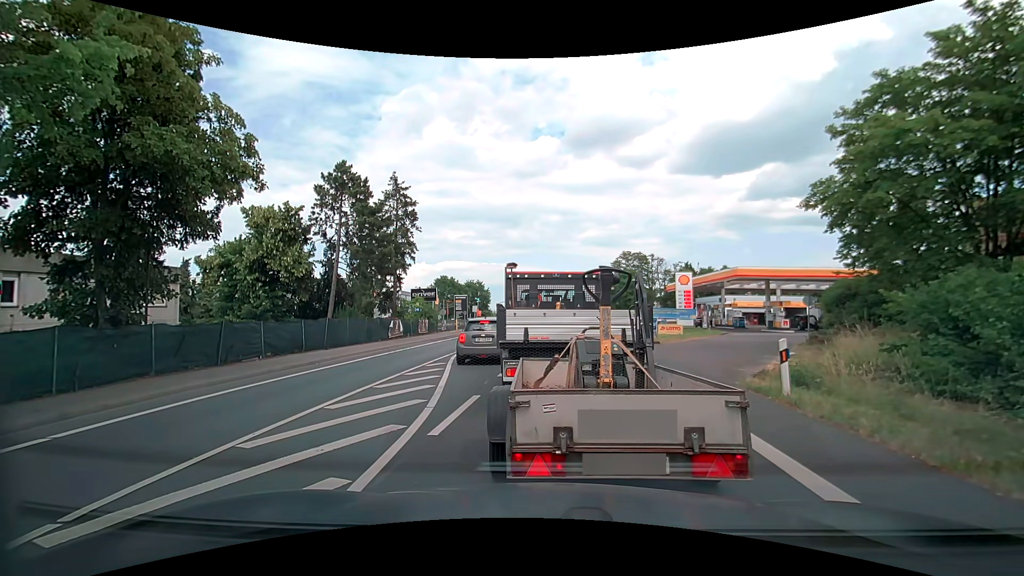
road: secondary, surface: asphalt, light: Day
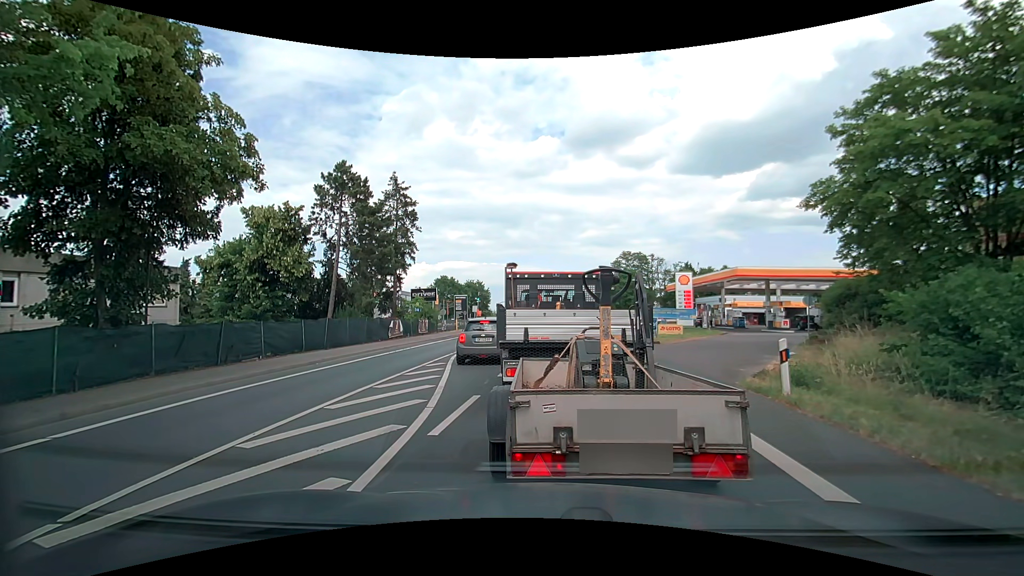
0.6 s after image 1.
(0.0, 0.0) m; 0°
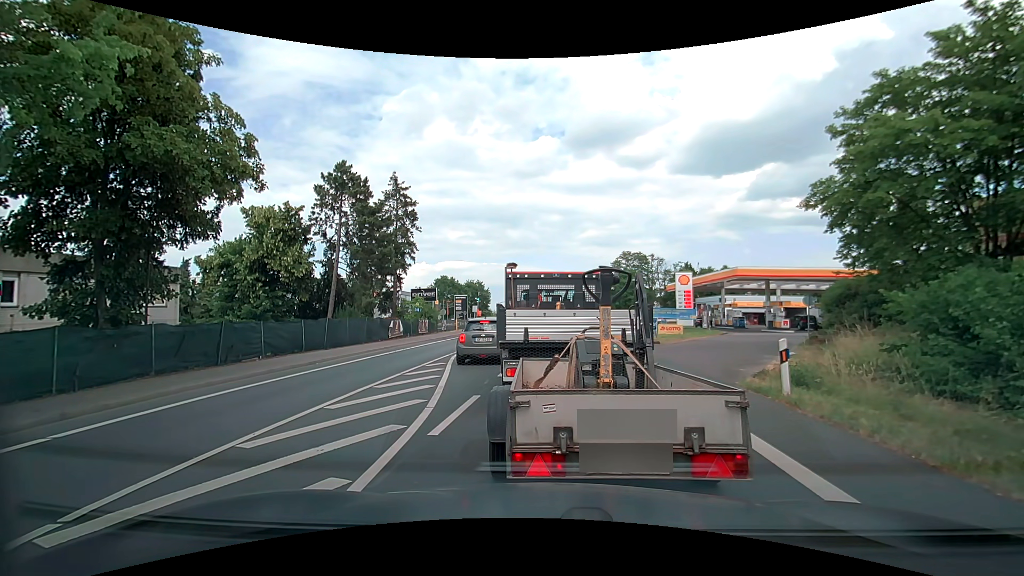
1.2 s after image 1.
(0.0, 0.0) m; 0°
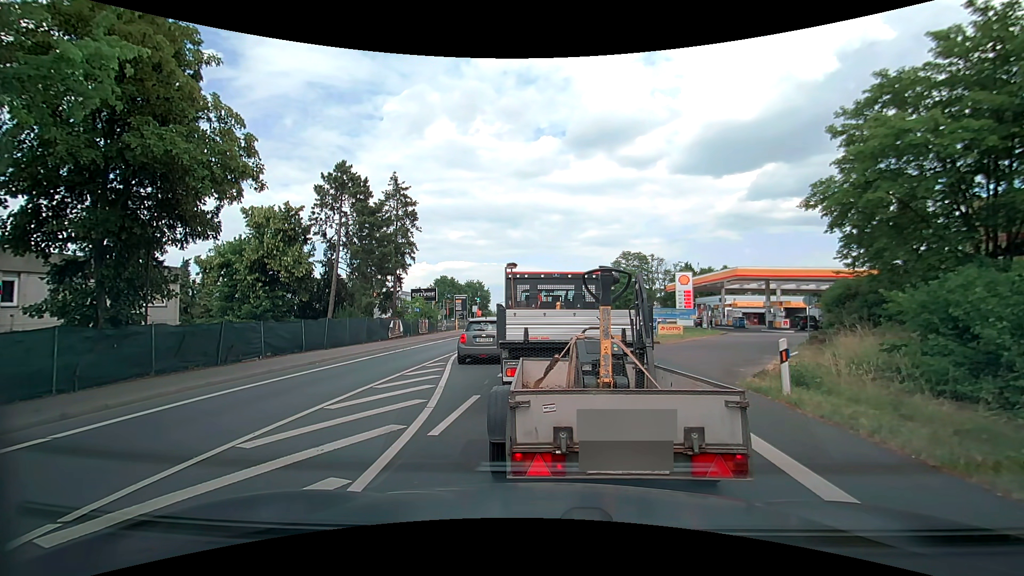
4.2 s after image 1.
(0.0, 0.0) m; 0°
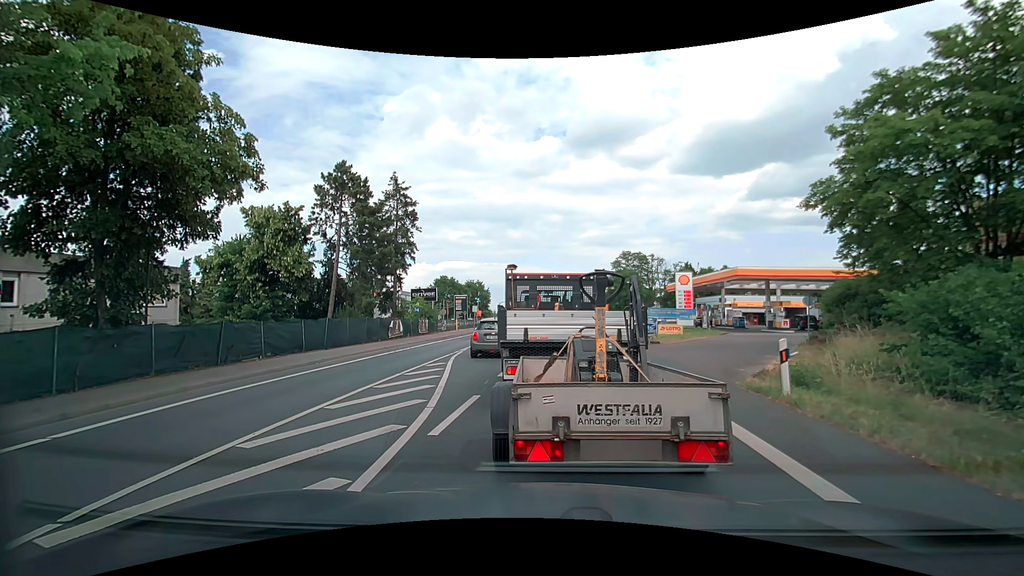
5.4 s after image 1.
(0.0, 0.0) m; 0°
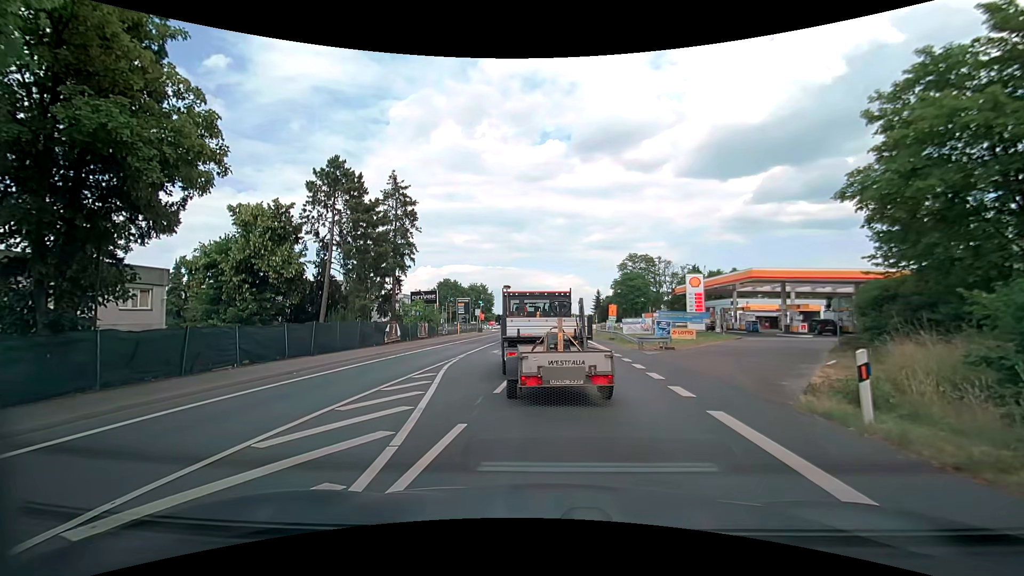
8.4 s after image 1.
(0.0, +2.3) m; +1°
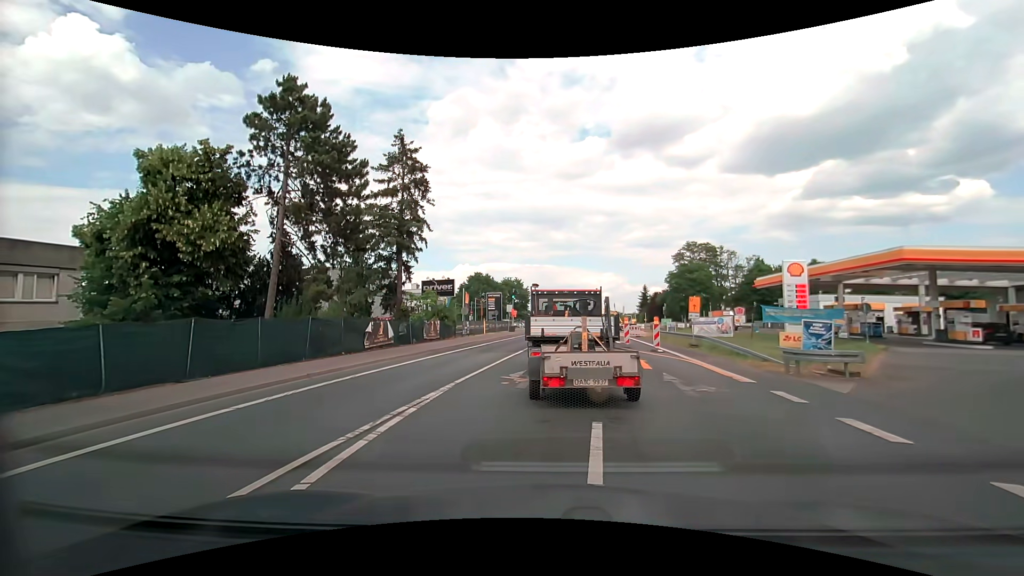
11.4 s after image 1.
(-0.7, +12.2) m; -6°
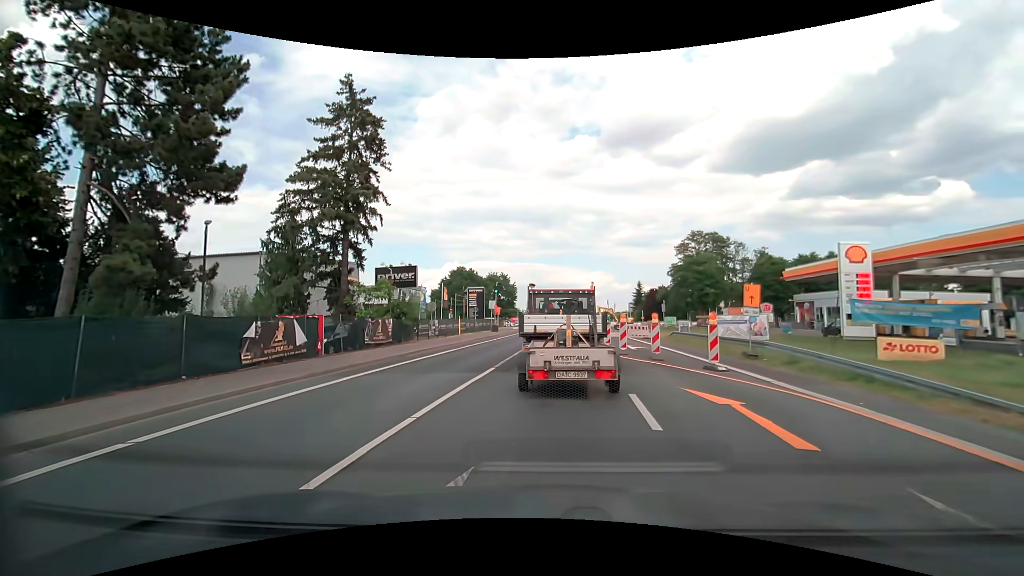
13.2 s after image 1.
(+0.1, +9.5) m; +2°
(0, +10) (+1, +20) (+1, +30) (+2, +40) (+2, +50) (+3, +60) (+3, +70) (+4, +80) (+5, +90) (+5, +100) m
